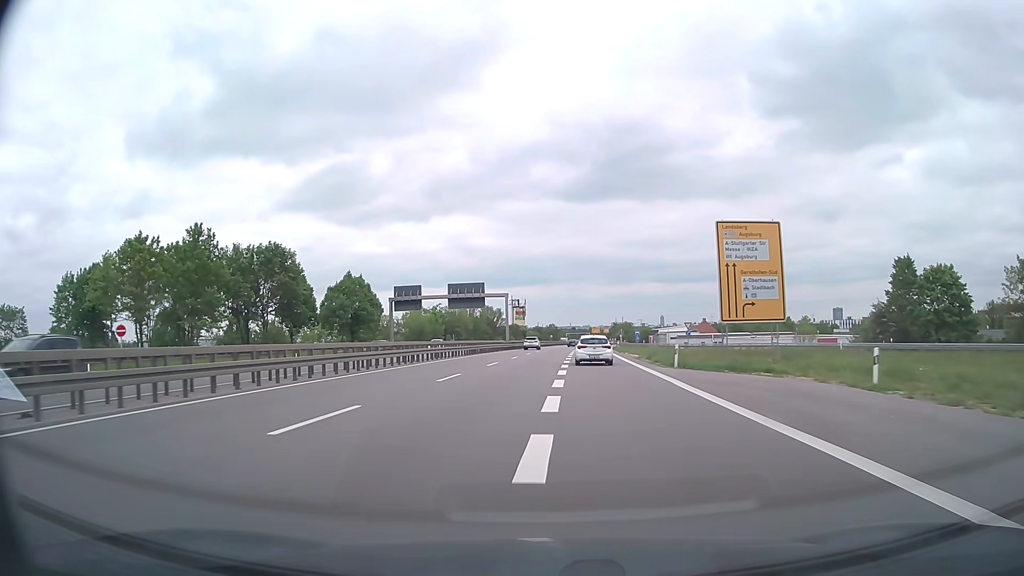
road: trunk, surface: asphalt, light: Day
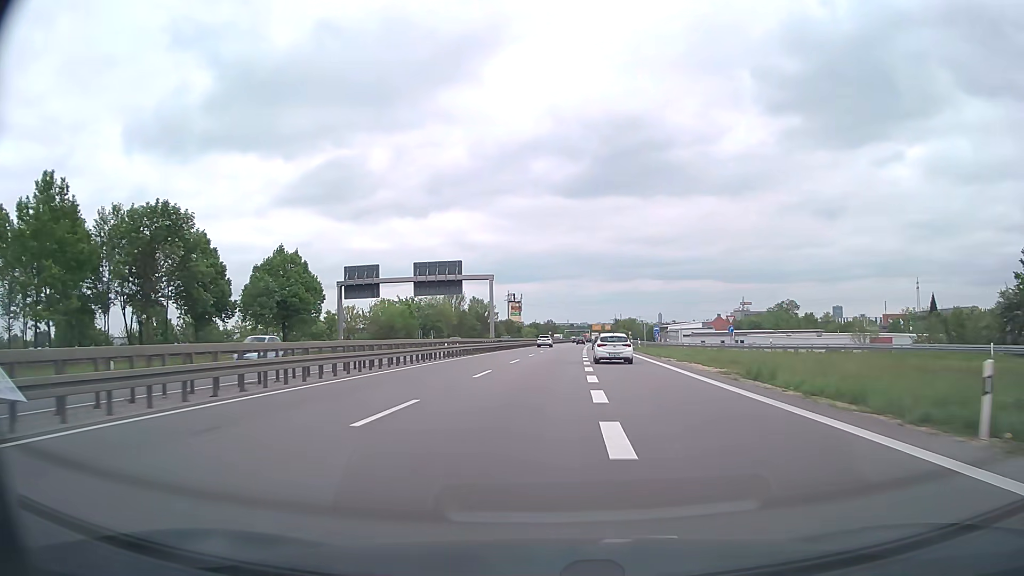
(0.0, +23.0) m; 0°
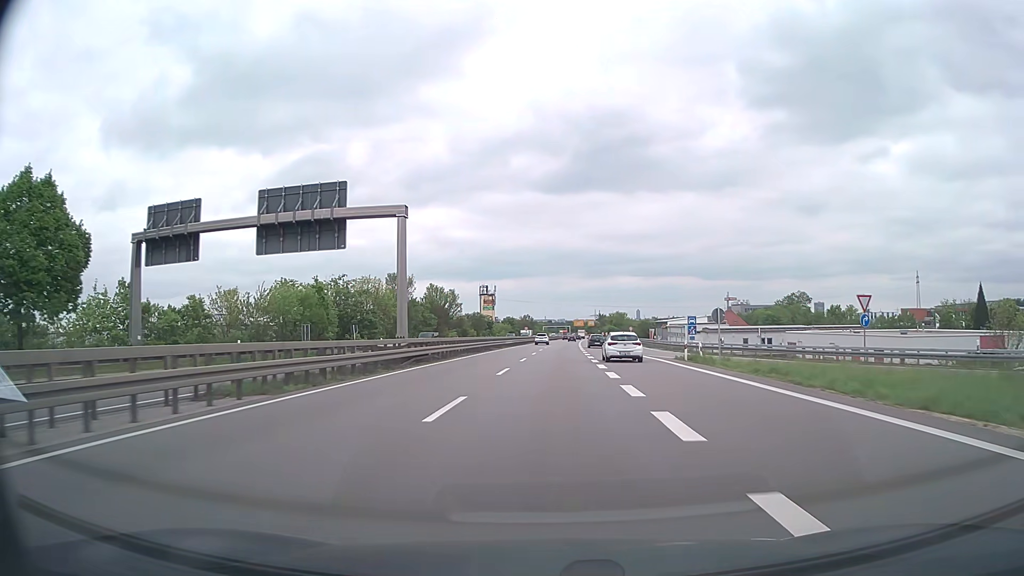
(+0.4, +35.0) m; +2°
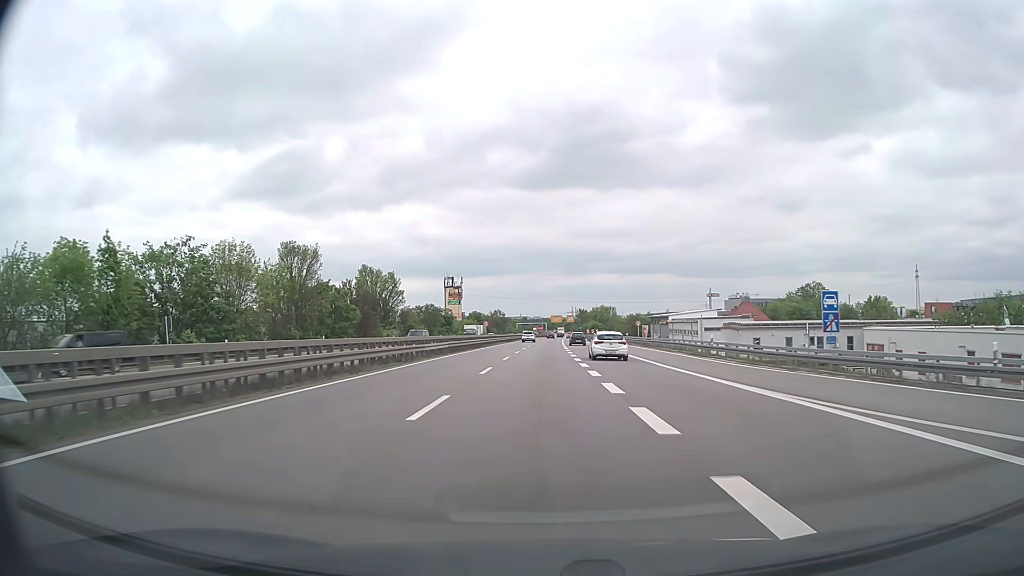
(+1.0, +35.5) m; +2°
